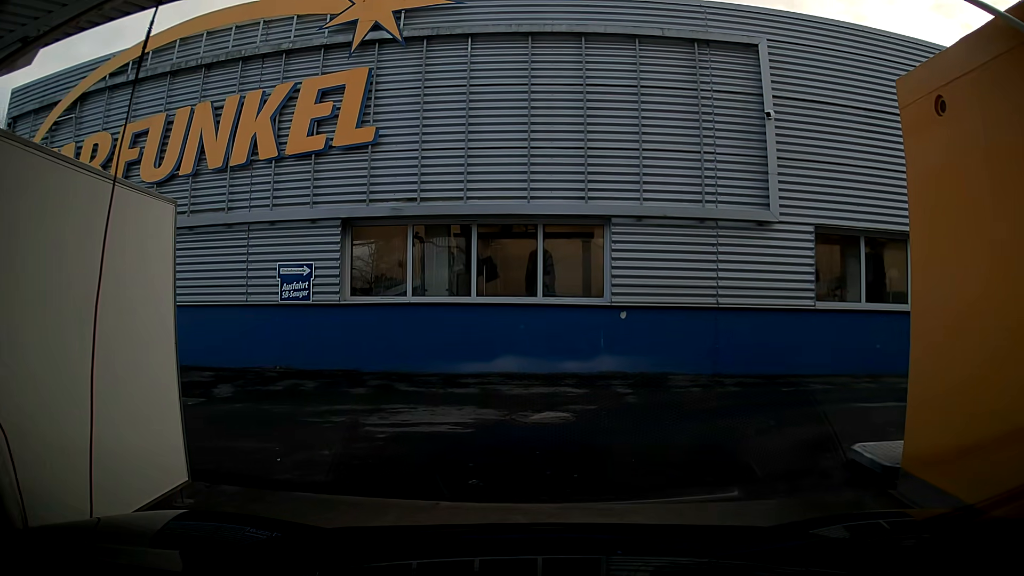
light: Day
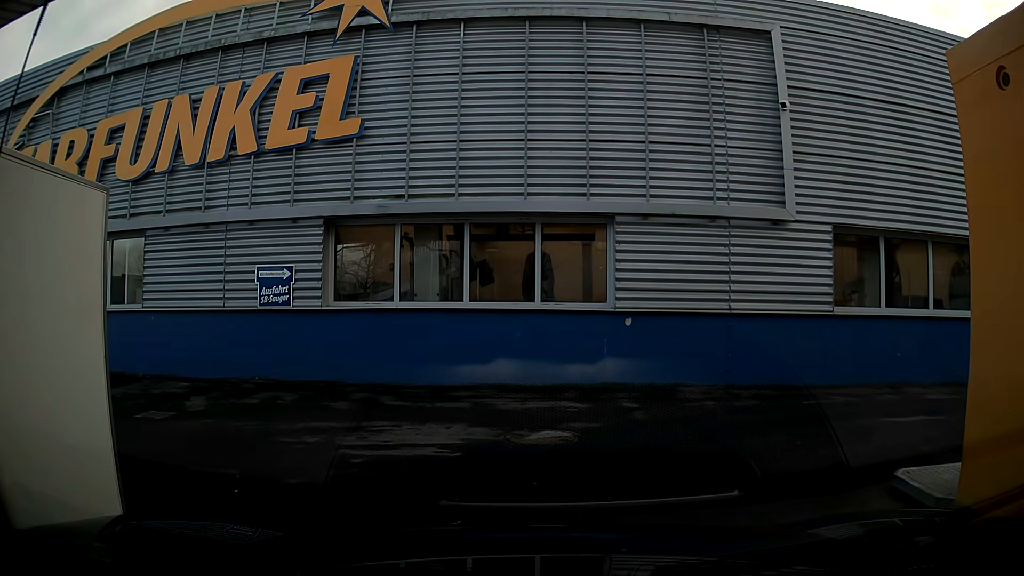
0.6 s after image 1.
(0.0, +0.8) m; 0°
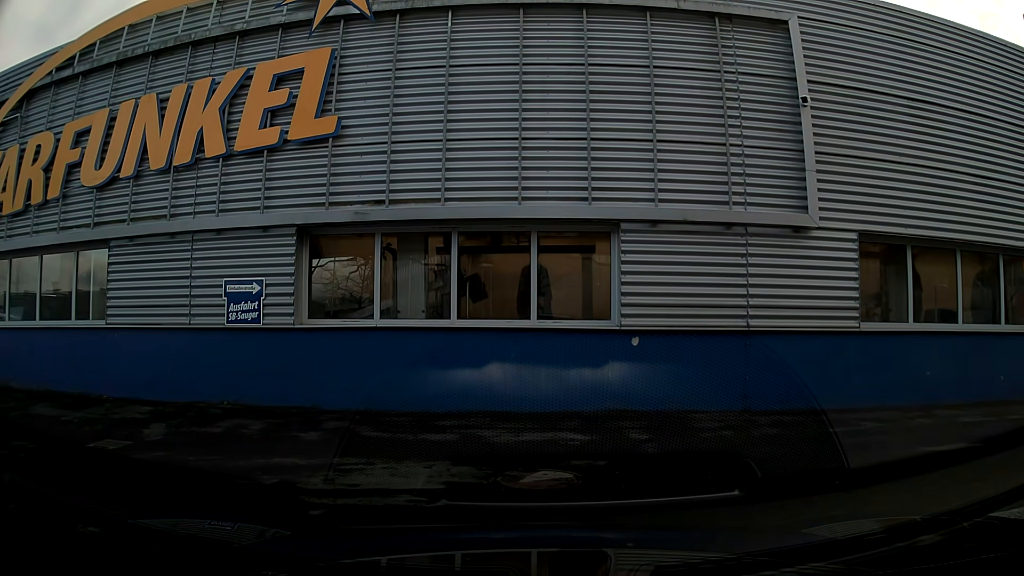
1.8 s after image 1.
(0.0, +1.0) m; 0°
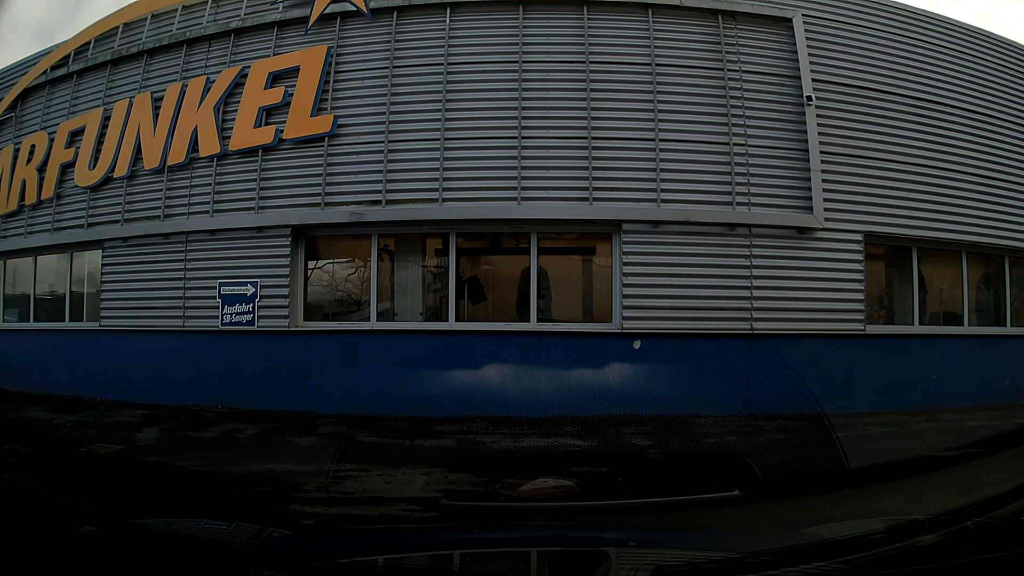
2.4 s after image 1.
(0.0, +0.2) m; 0°
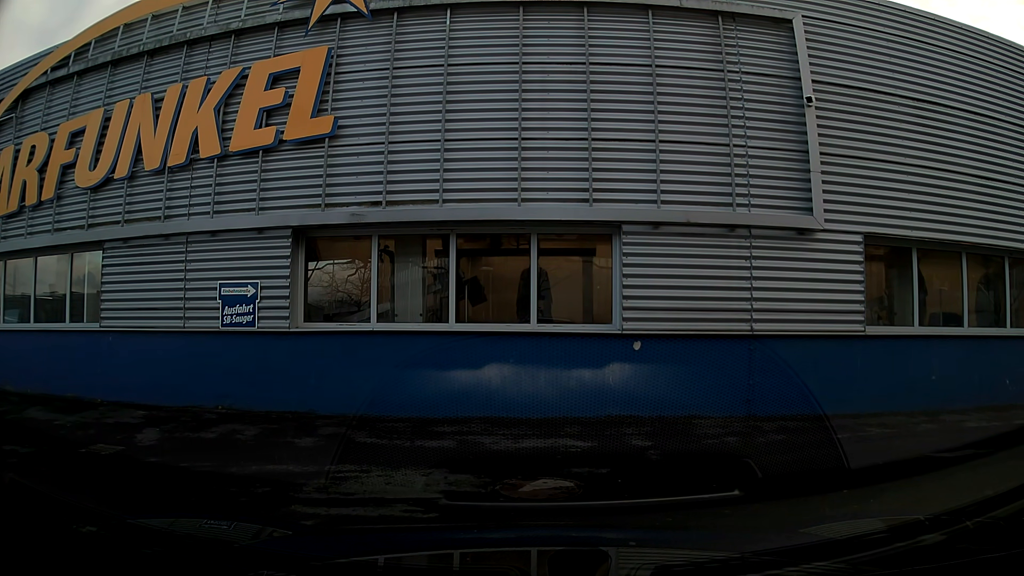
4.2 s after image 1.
(0.0, +0.1) m; 0°
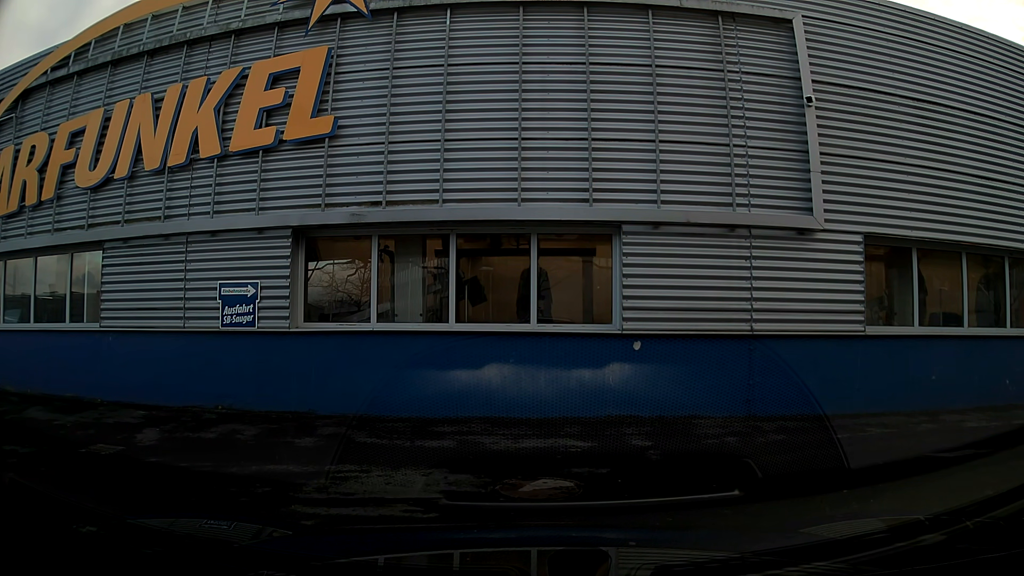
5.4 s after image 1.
(0.0, 0.0) m; 0°
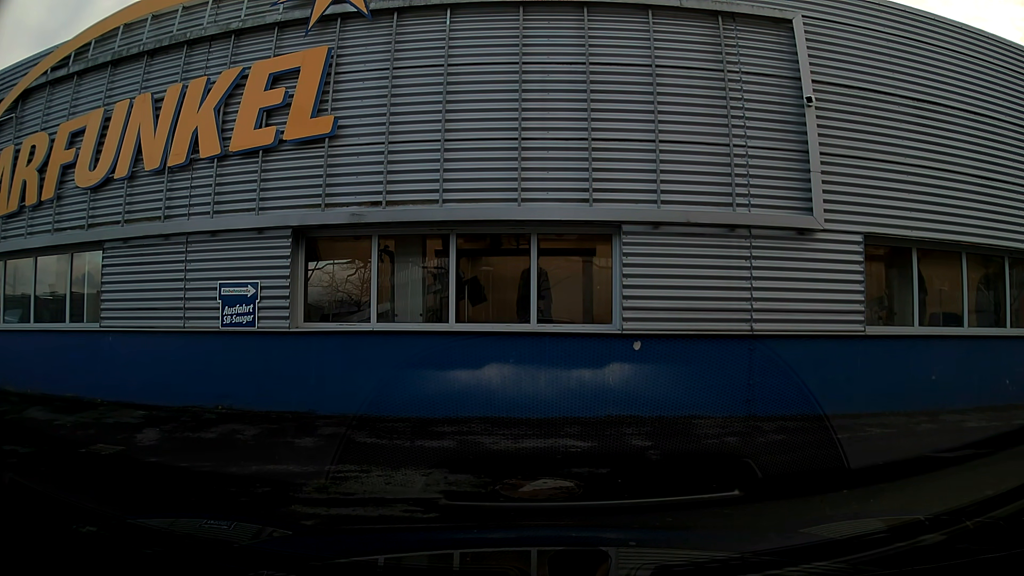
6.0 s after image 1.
(0.0, 0.0) m; 0°
